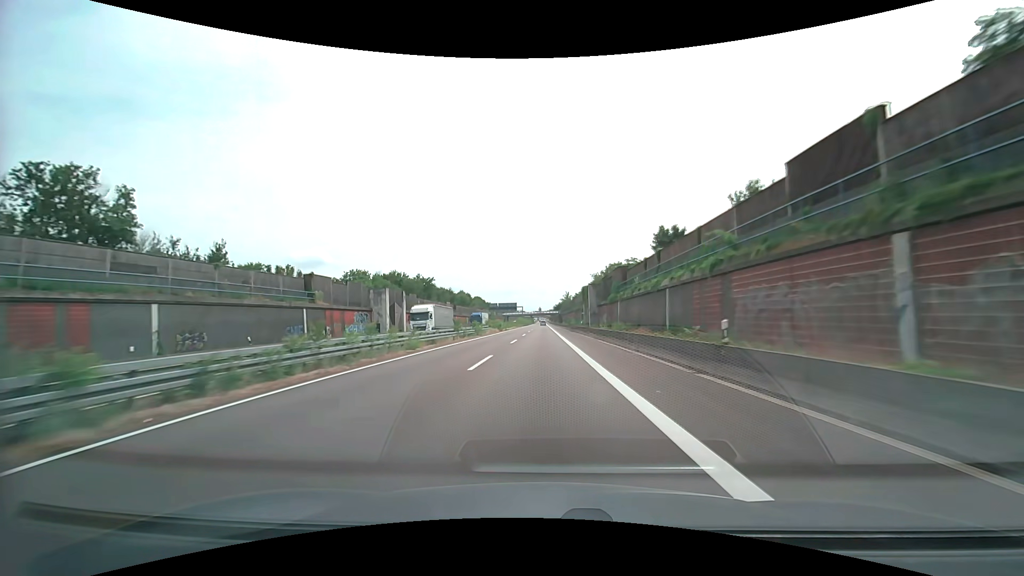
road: trunk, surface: asphalt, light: Day
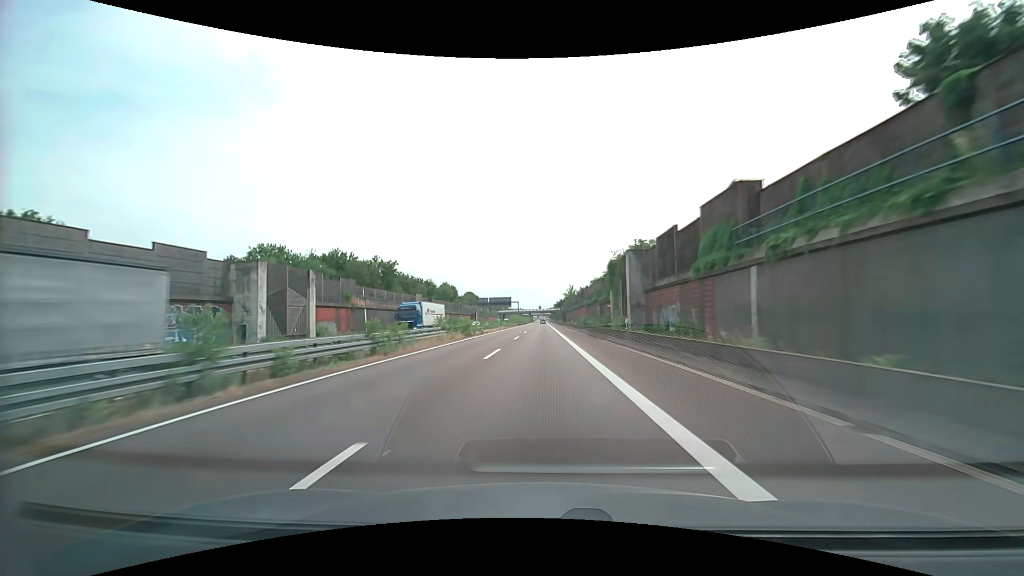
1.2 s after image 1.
(0.0, +32.5) m; 0°
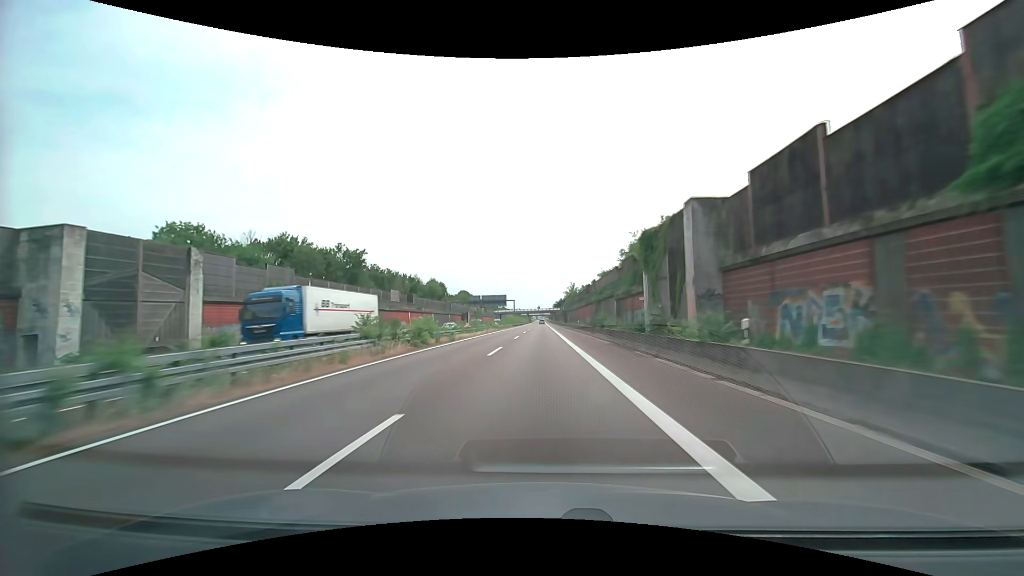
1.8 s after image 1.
(0.0, +16.3) m; 0°
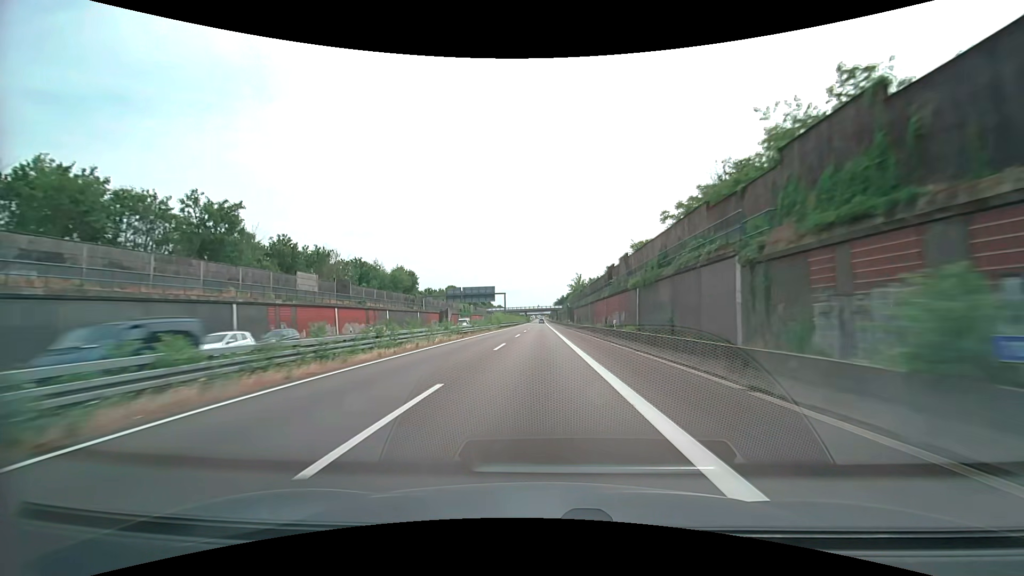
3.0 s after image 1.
(0.0, +32.8) m; 0°
(0, +10) (0, +20) (0, +30) (0, +40) (0, +50) (0, +60) (0, +70) (0, +80) (0, +90) (0, +100) m
